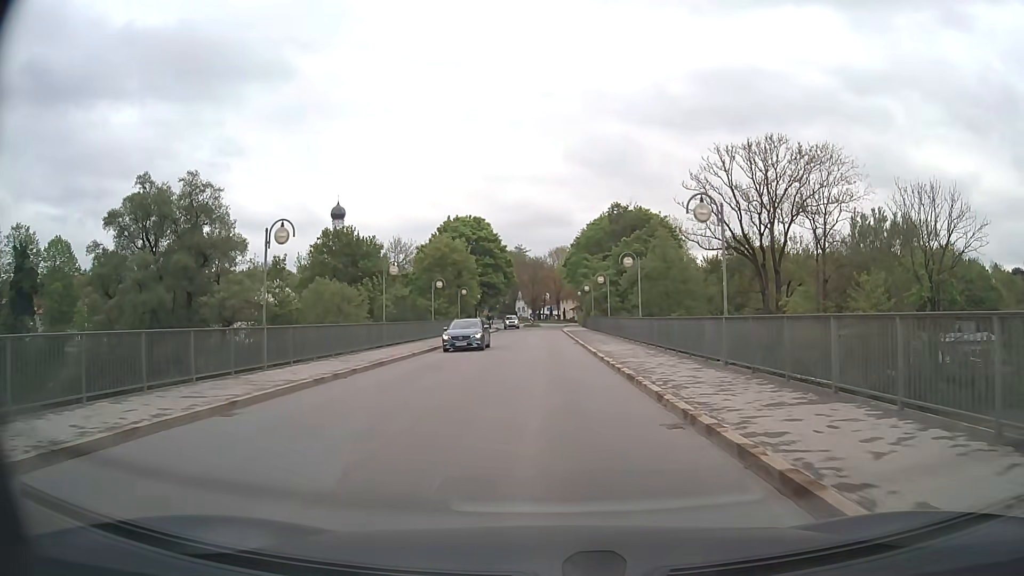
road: tertiary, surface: asphalt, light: Day
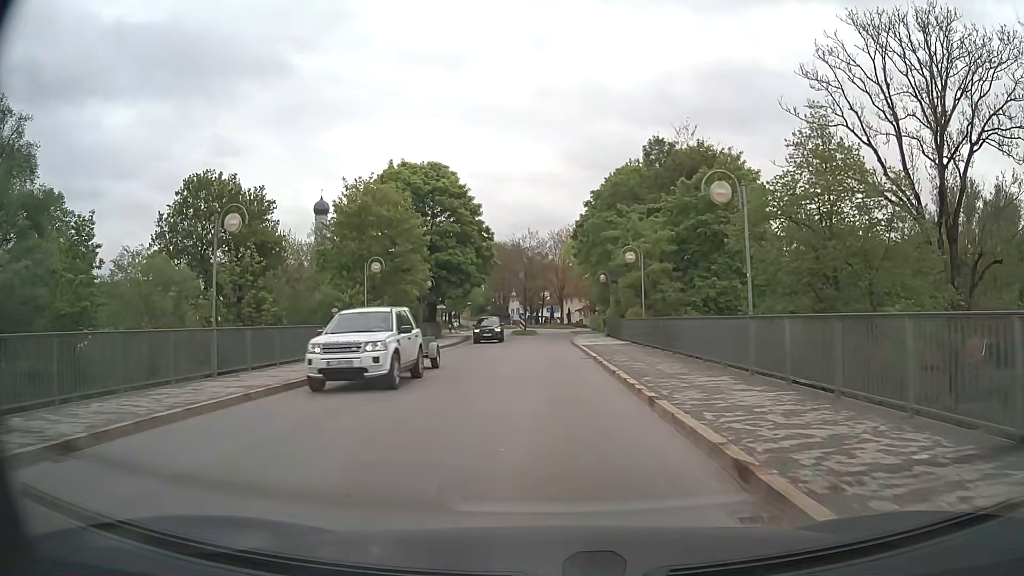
(0.0, +32.7) m; 0°
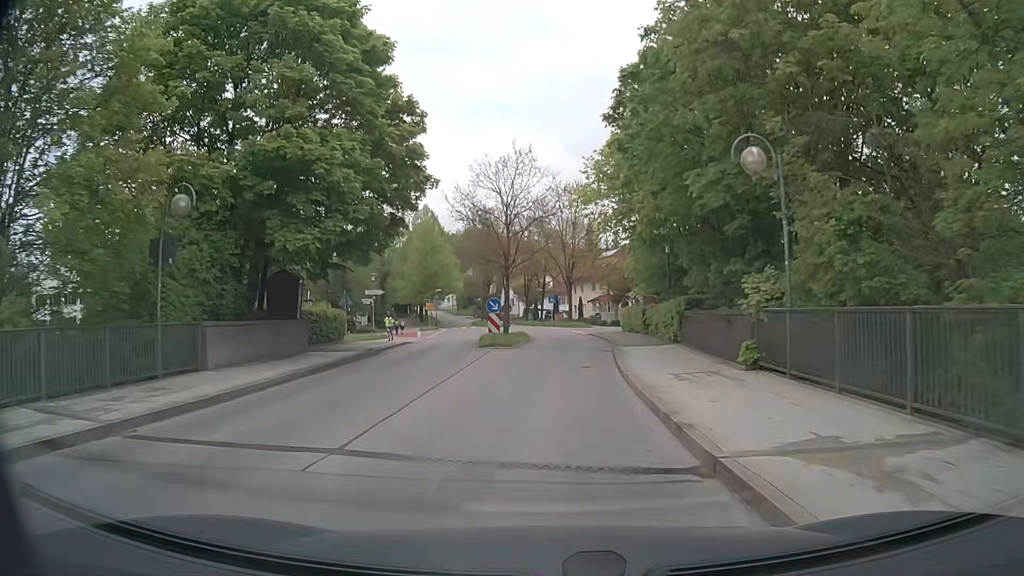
(-0.1, +32.3) m; 0°
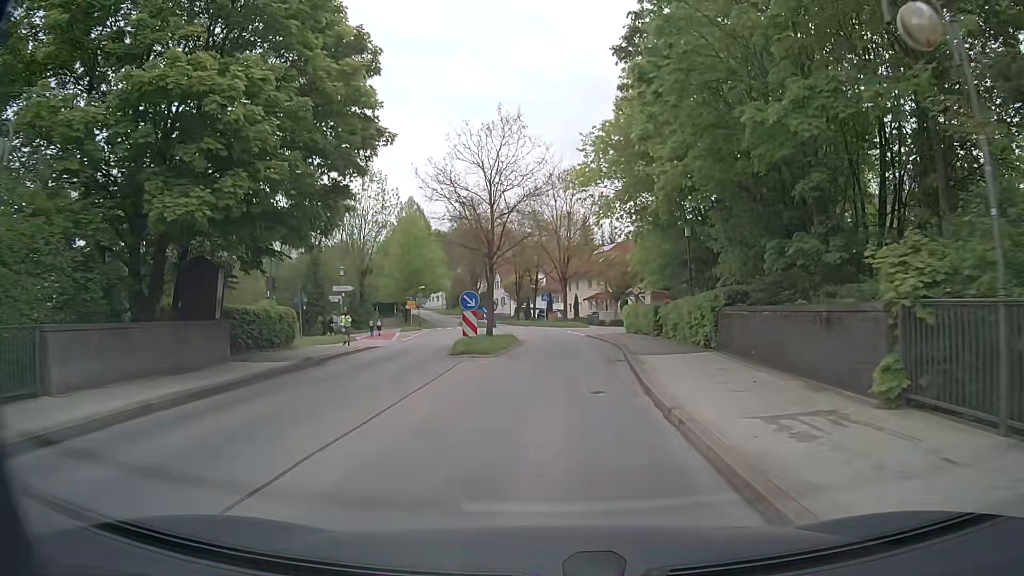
(0.0, +6.1) m; +1°
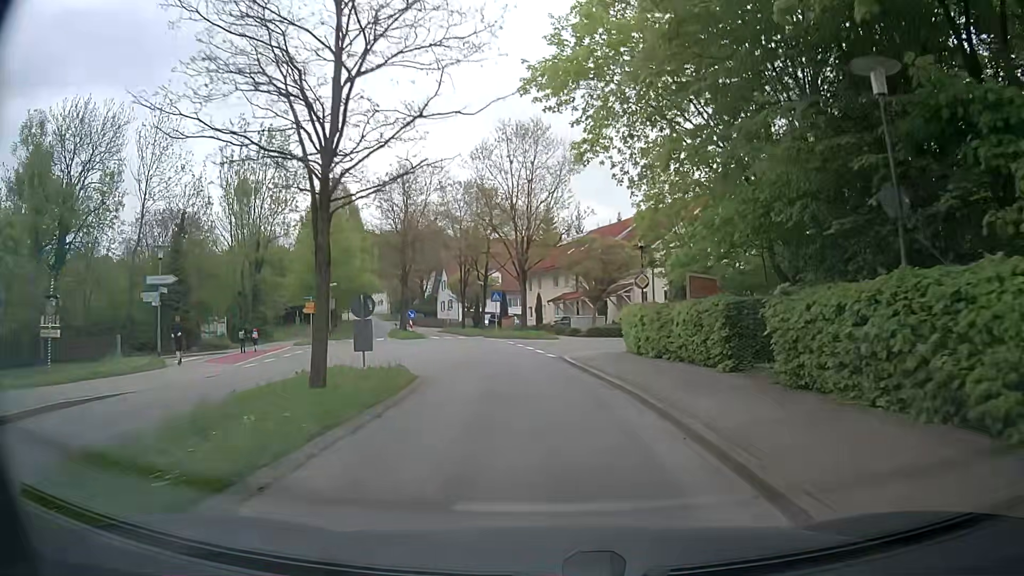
(+0.4, +18.2) m; +3°
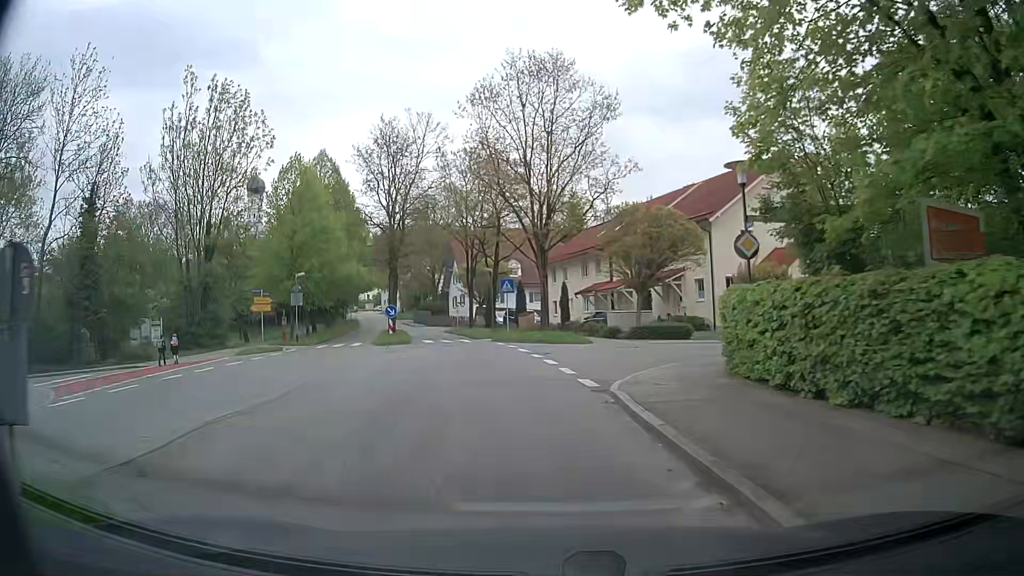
(+0.1, +11.9) m; -2°
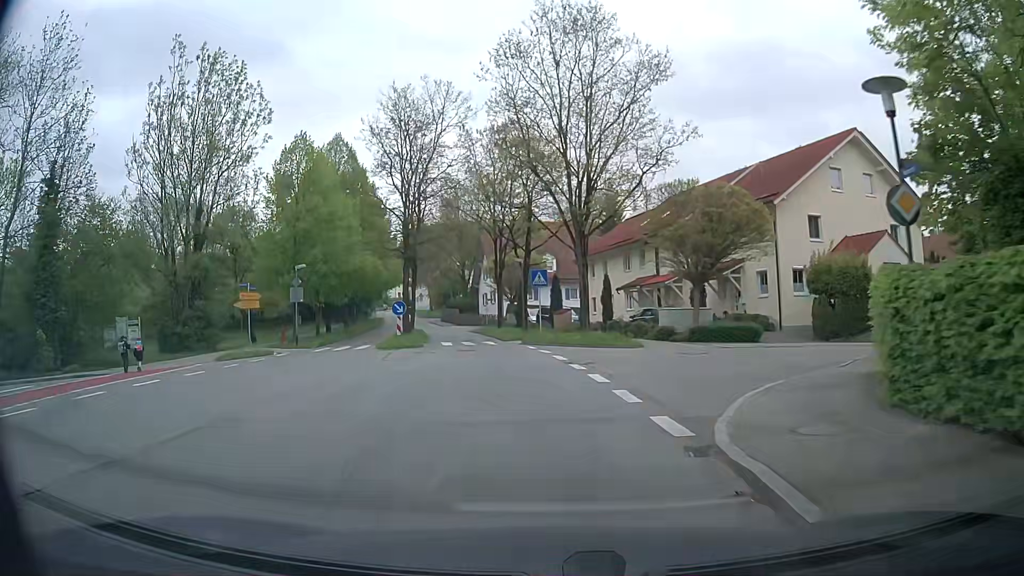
(-0.1, +5.7) m; -2°
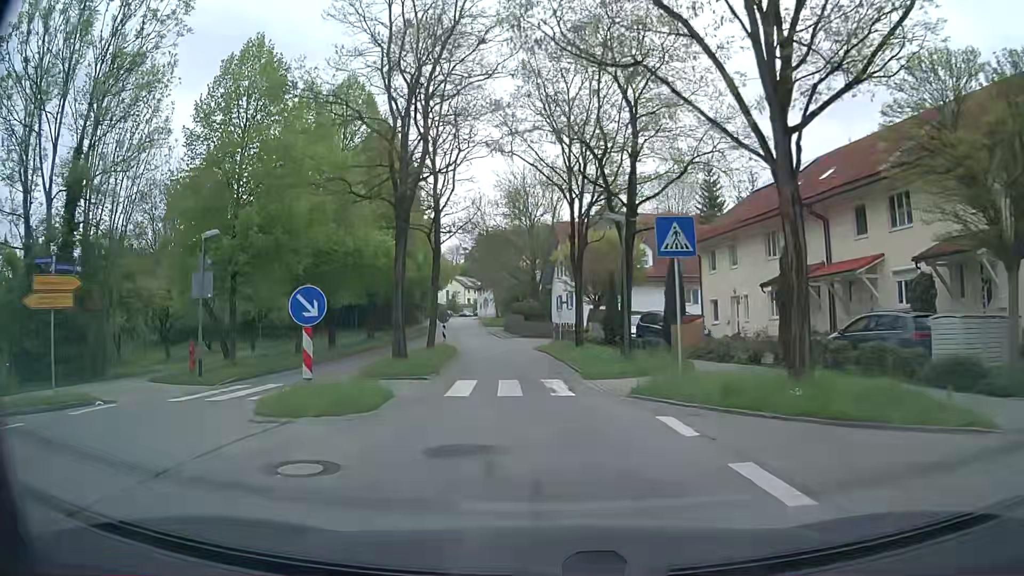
(-1.2, +17.6) m; -7°
(0, +10) (-1, +20) (-2, +30) (-3, +40) (-4, +50) (-6, +60) (-7, +70) (-8, +79) (-10, +89) (-11, +99) m
